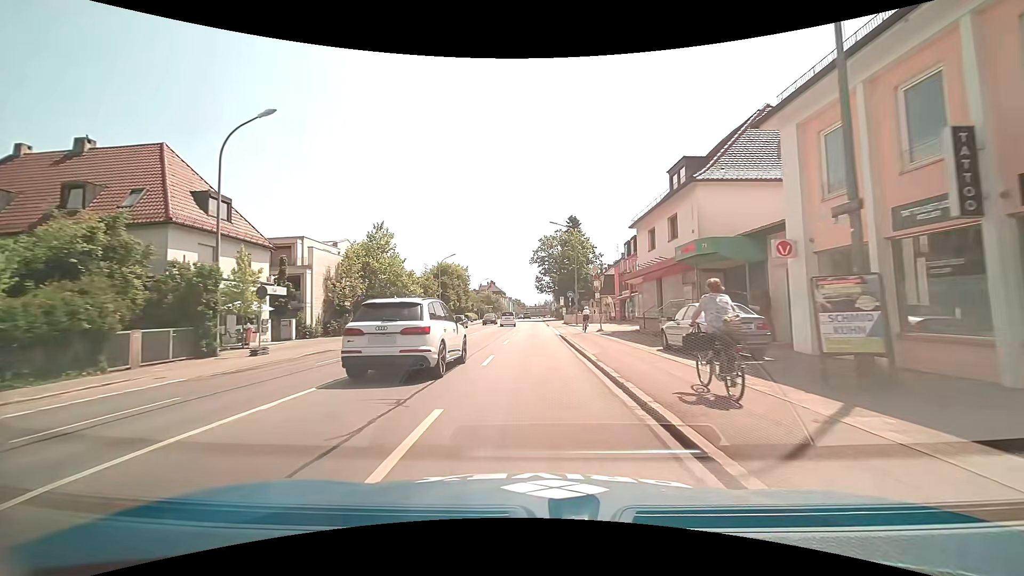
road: primary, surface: asphalt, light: Day
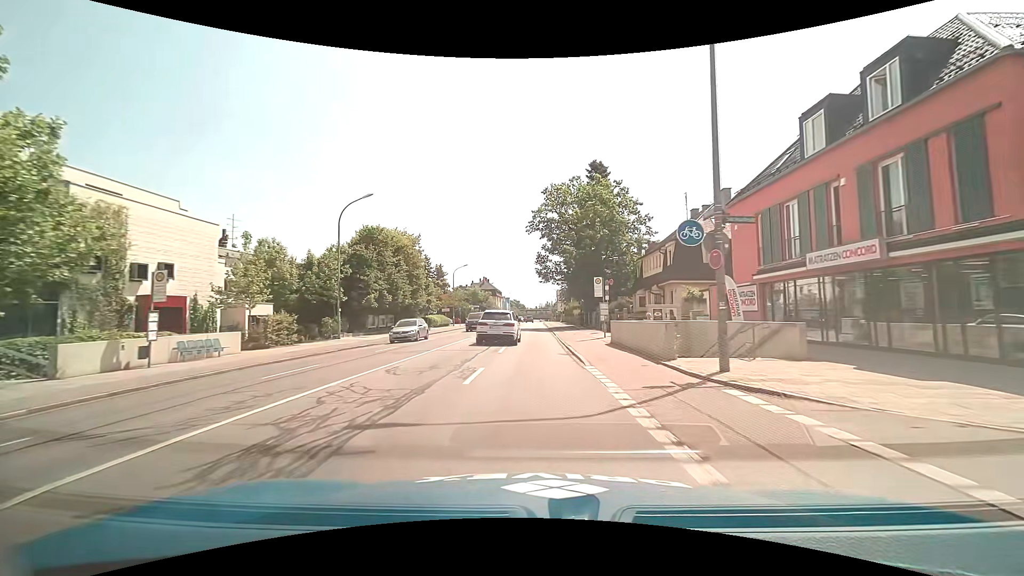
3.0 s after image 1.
(+0.3, +39.2) m; 0°
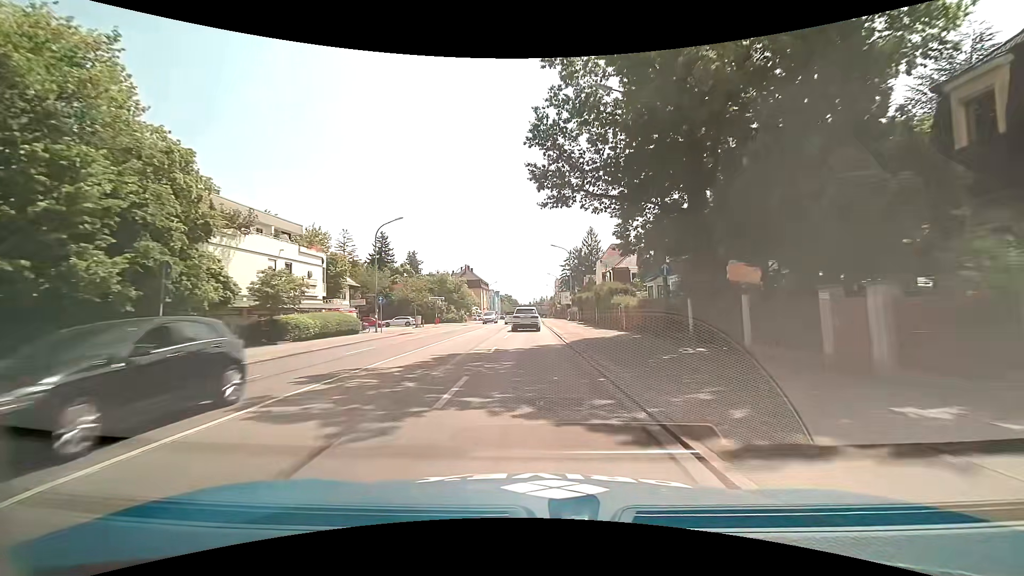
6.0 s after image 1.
(+0.2, +39.4) m; +1°
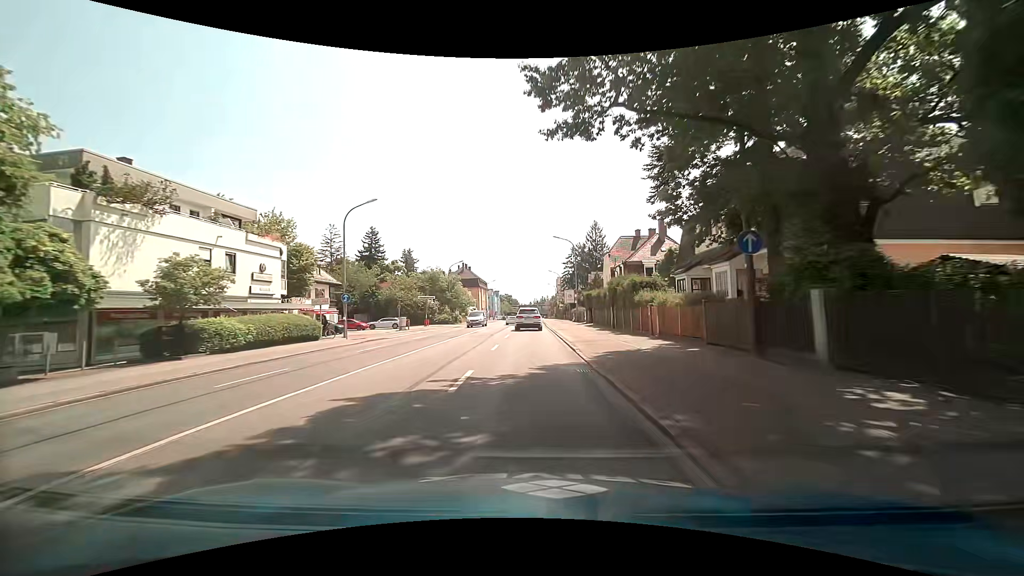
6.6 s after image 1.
(0.0, +7.7) m; 0°
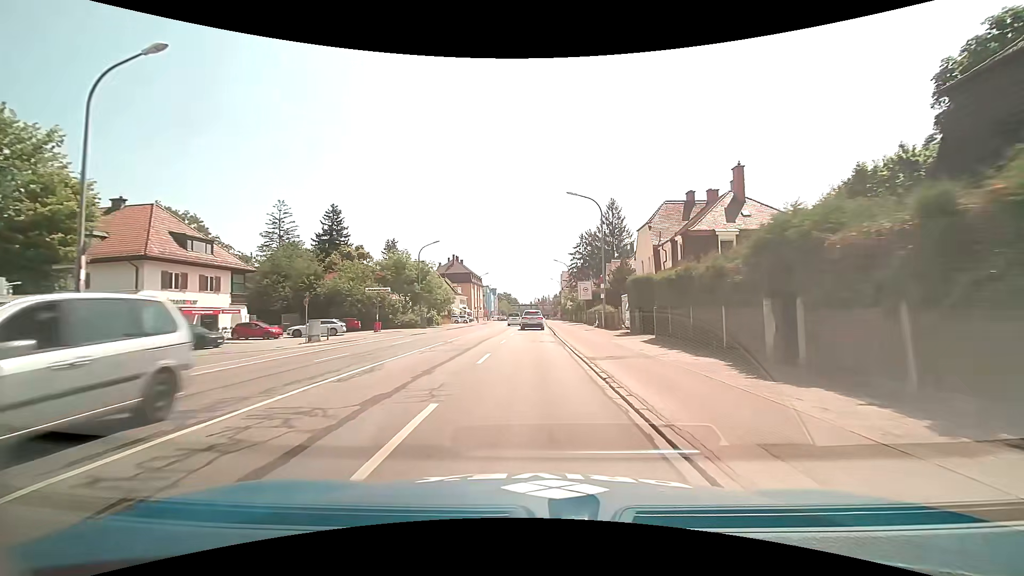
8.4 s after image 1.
(-0.1, +22.2) m; 0°
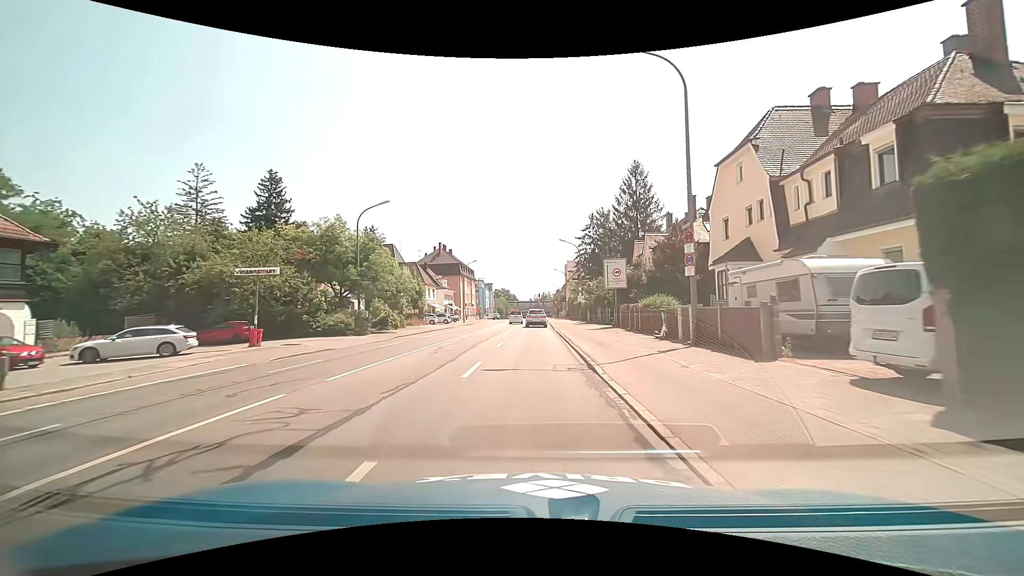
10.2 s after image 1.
(0.0, +20.8) m; 0°
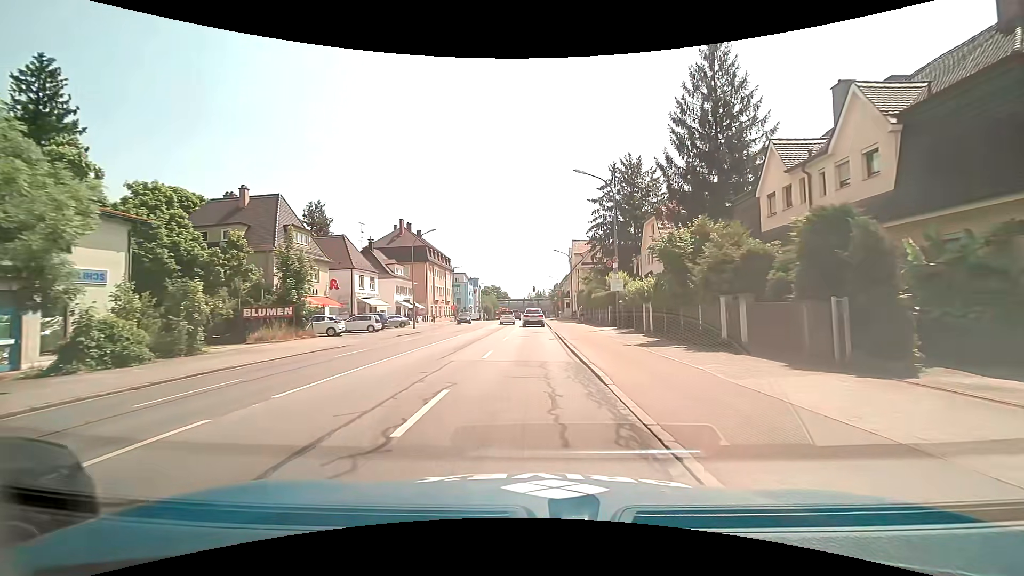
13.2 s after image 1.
(+0.3, +31.3) m; +1°
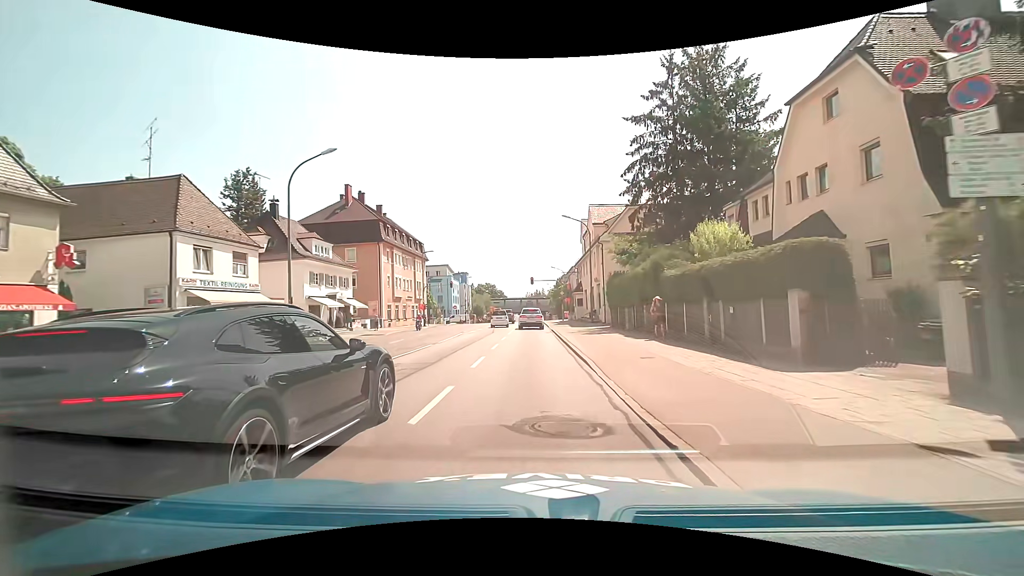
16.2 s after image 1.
(+0.1, +26.4) m; -1°
